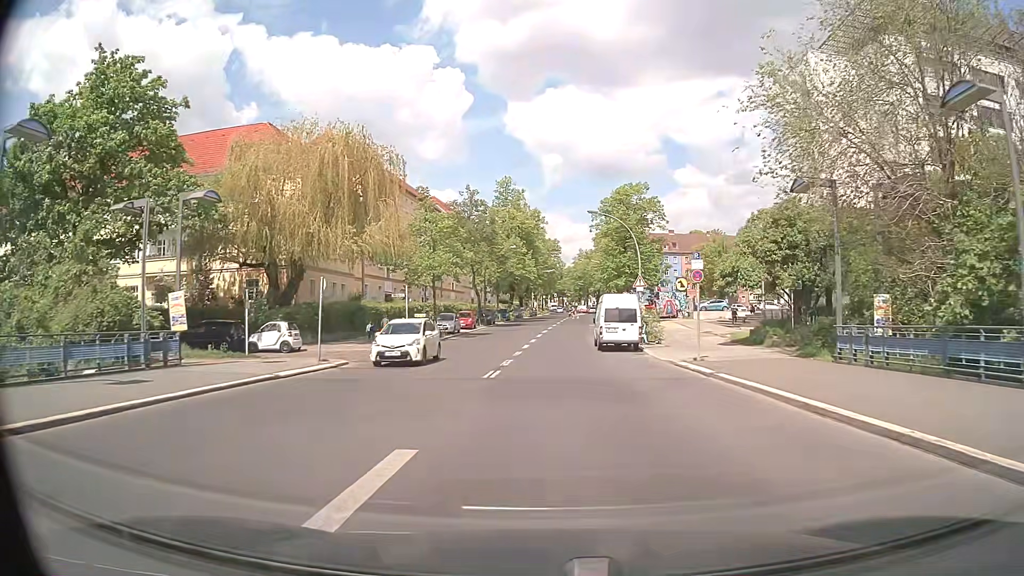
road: secondary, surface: asphalt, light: Day
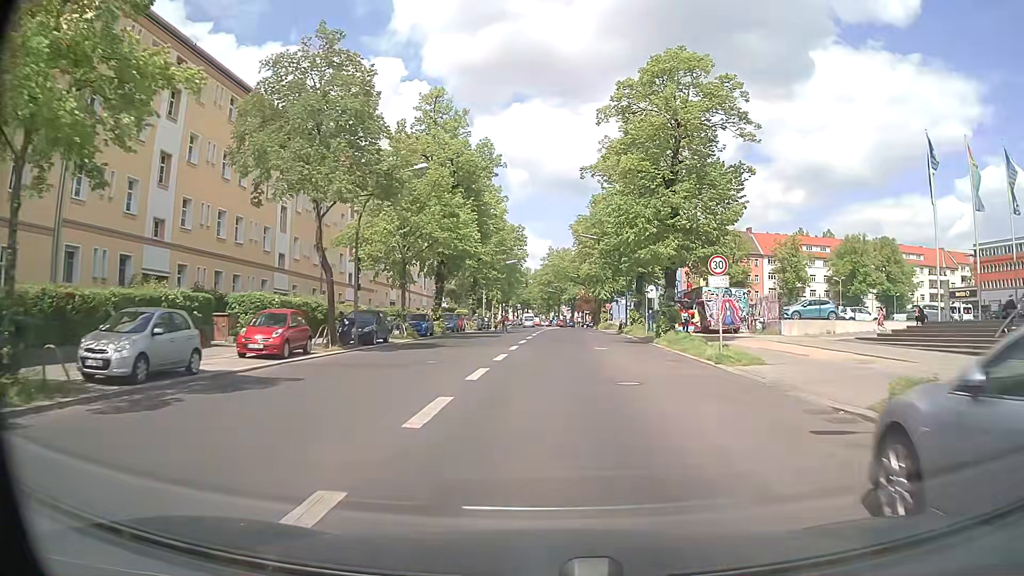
(+0.6, +38.1) m; +3°
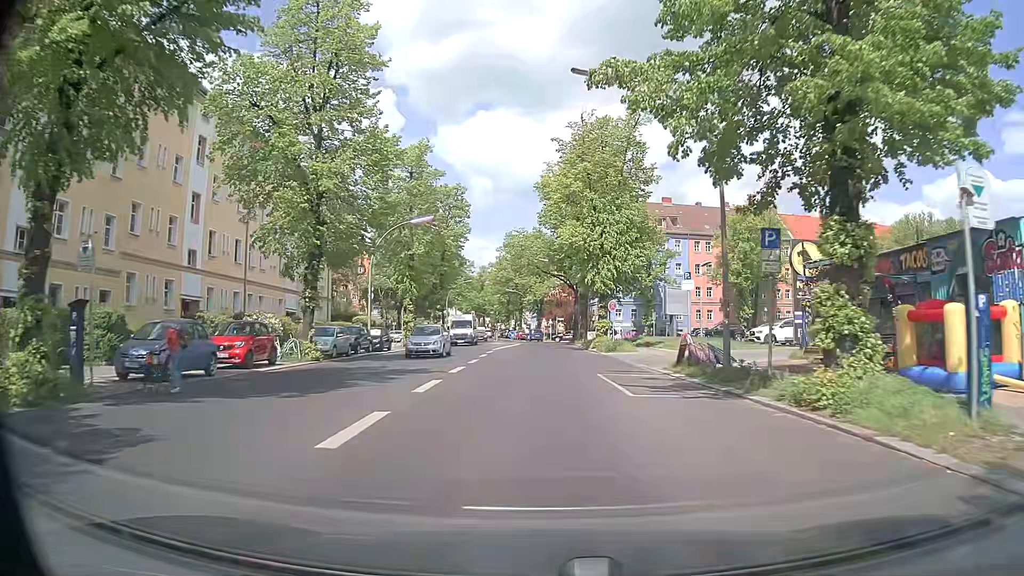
(+1.1, +37.5) m; +3°
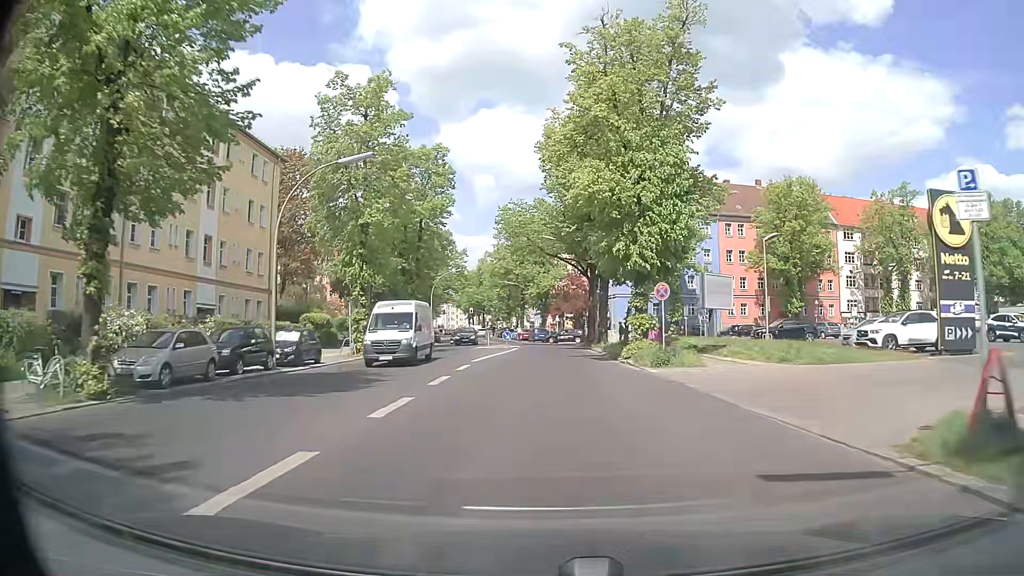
(-0.1, +14.9) m; 0°
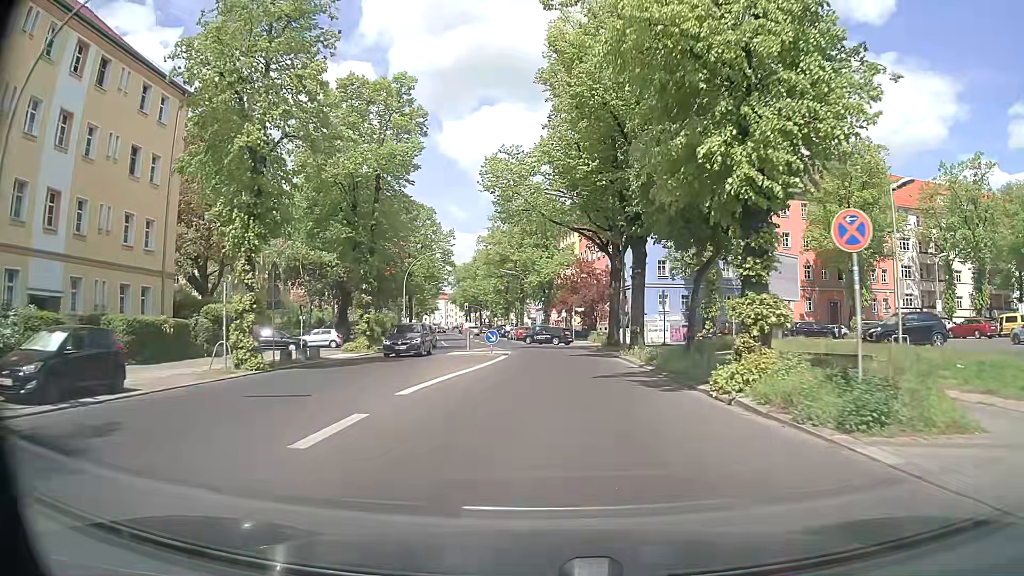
(-0.2, +15.0) m; -1°
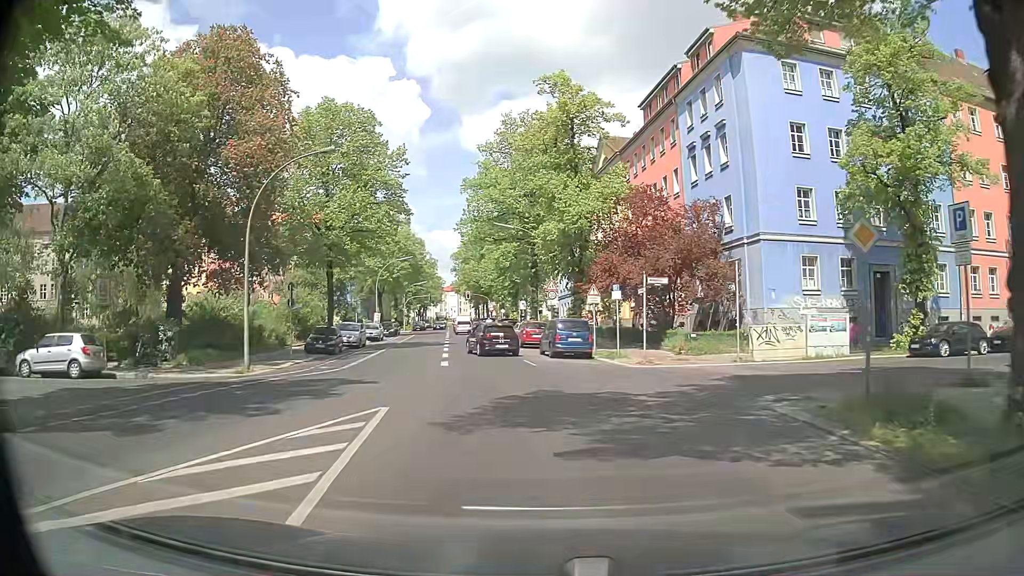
(-0.1, +32.2) m; -2°
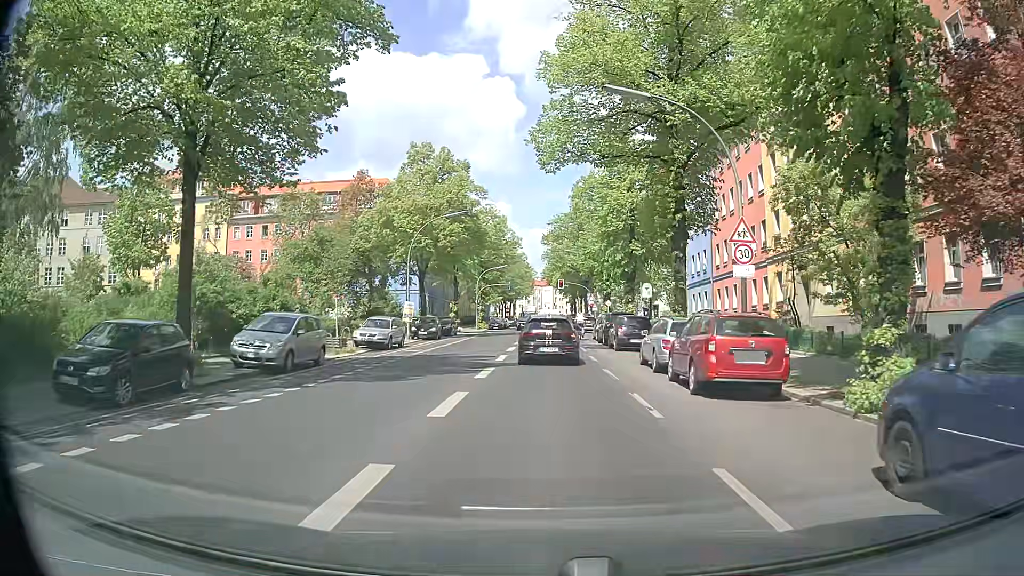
(-1.9, +25.1) m; -7°
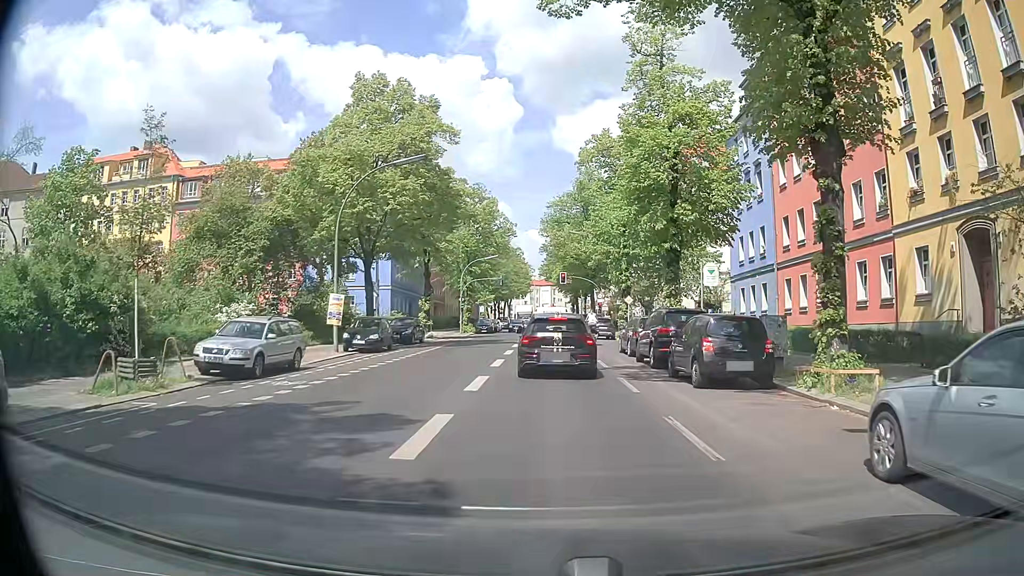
(-0.4, +14.5) m; -1°
